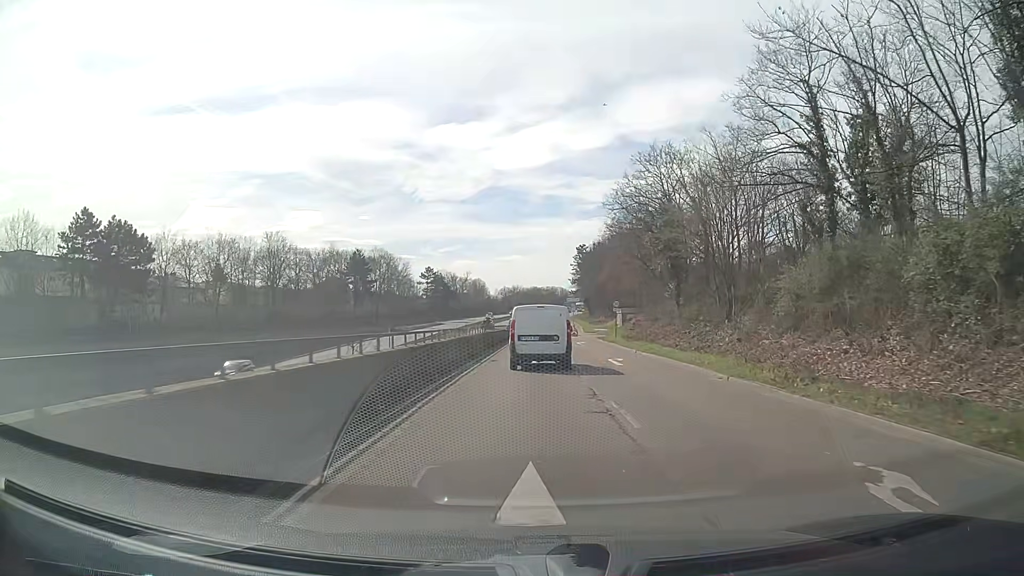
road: trunk_link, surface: asphalt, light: Day
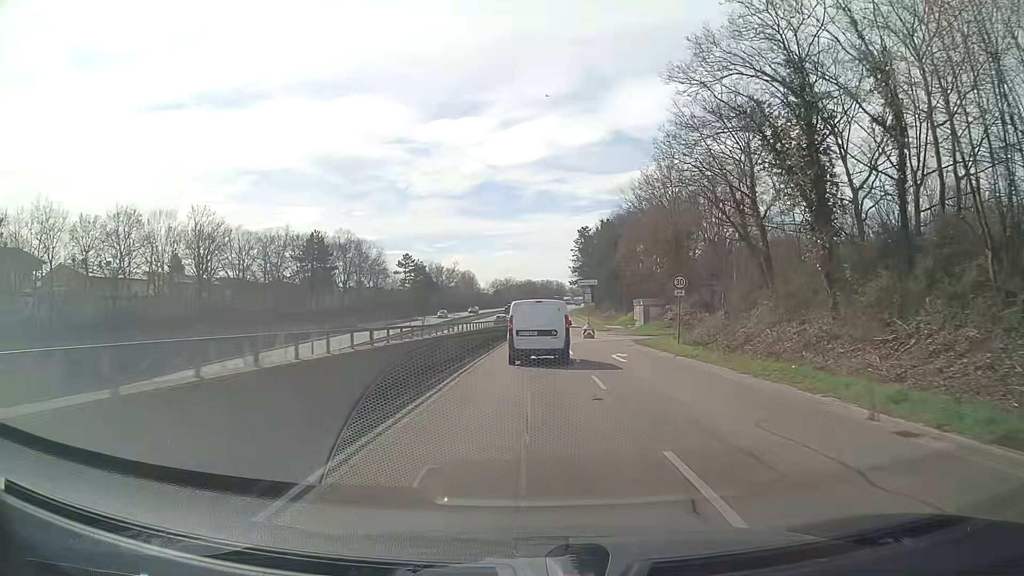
(0.0, +22.9) m; 0°
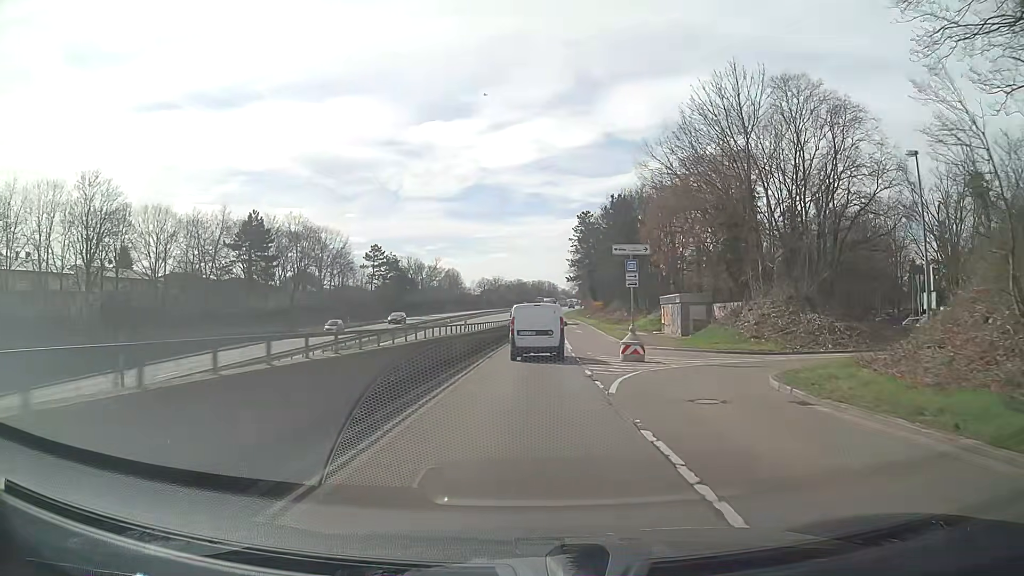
(+0.1, +22.0) m; +1°
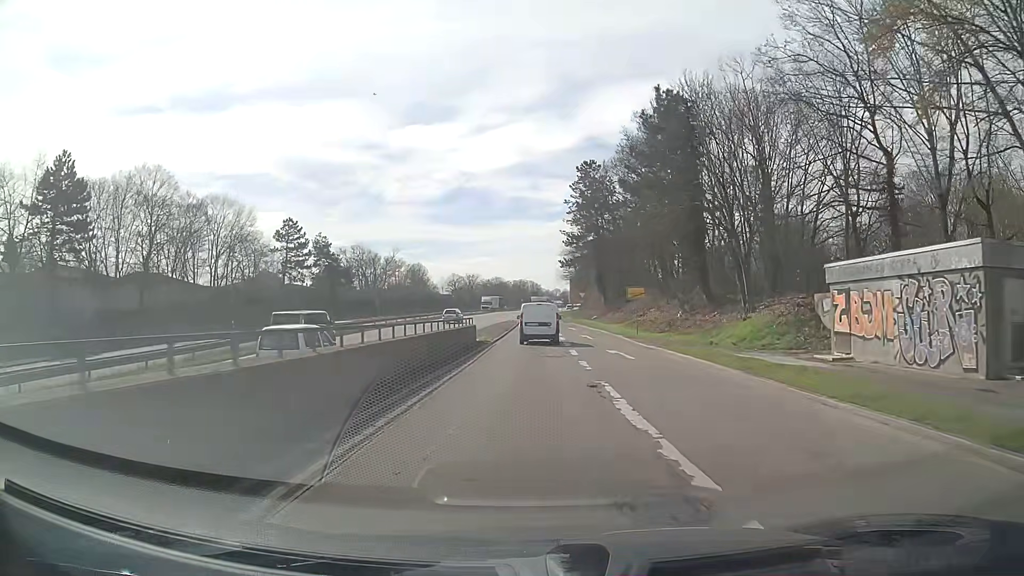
(+0.4, +37.8) m; +1°
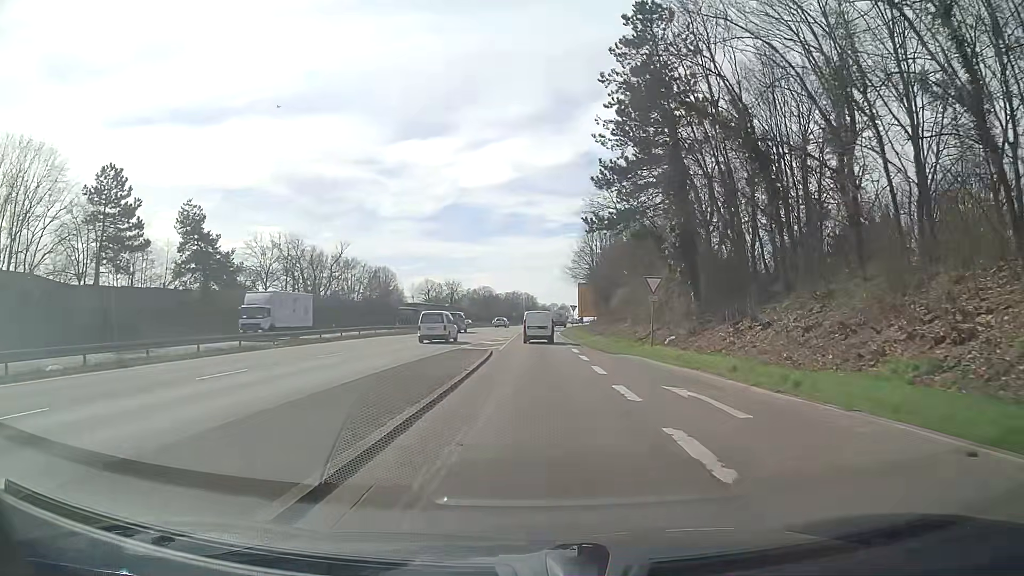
(0.0, +41.8) m; +1°
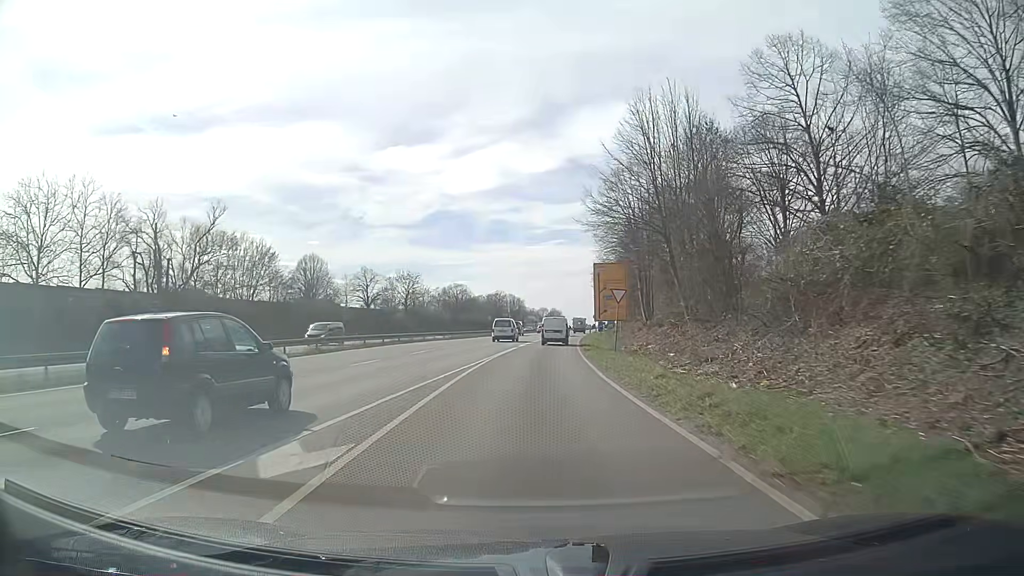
(+0.2, +46.8) m; +1°
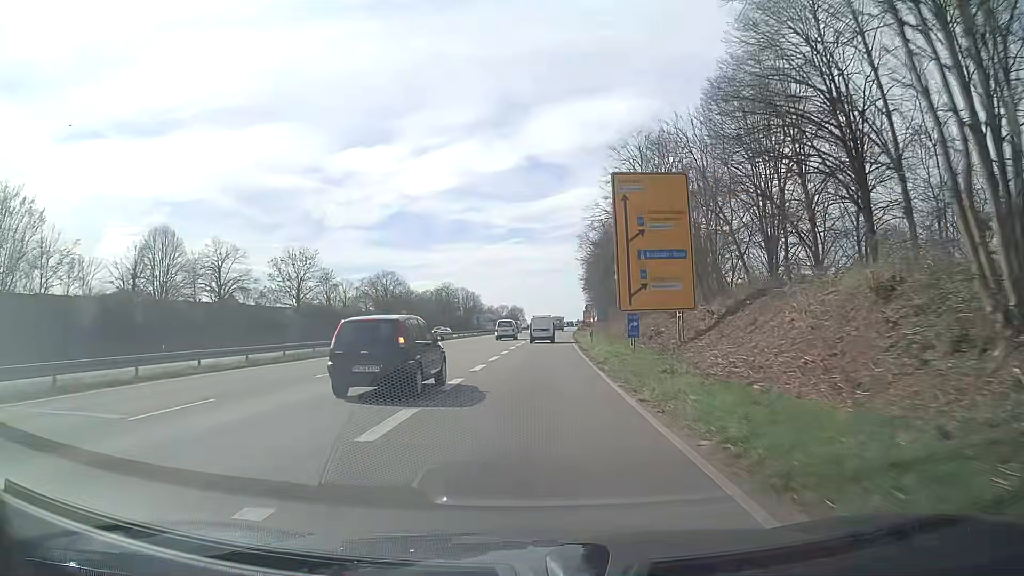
(+1.1, +40.3) m; +3°
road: trunk
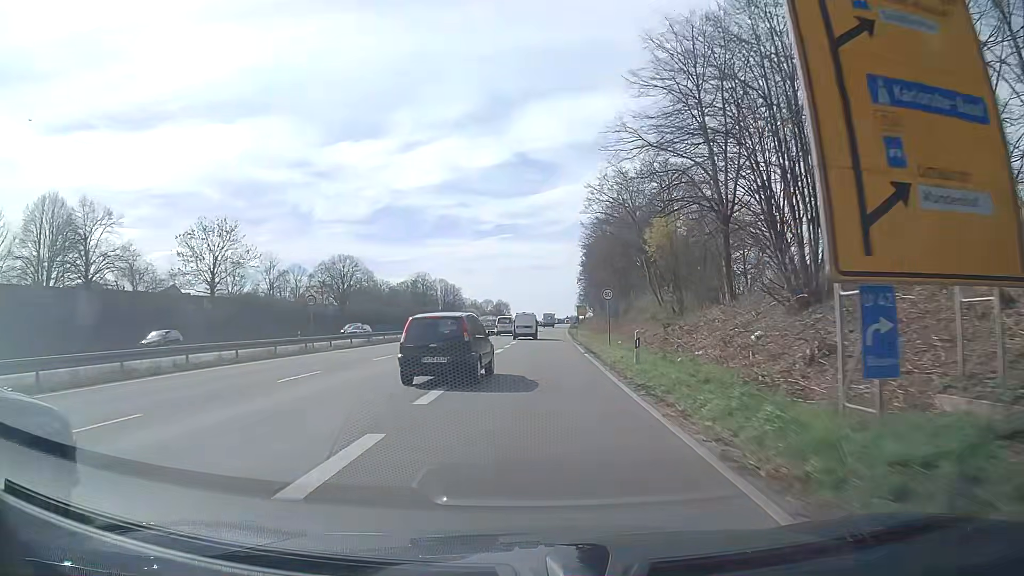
(+0.3, +20.6) m; +1°
(0, +10) (0, +20) (0, +30) (+1, +40) (+1, +50) (+1, +60) (+2, +70) (+2, +80) (+3, +90) (+3, +100) m
